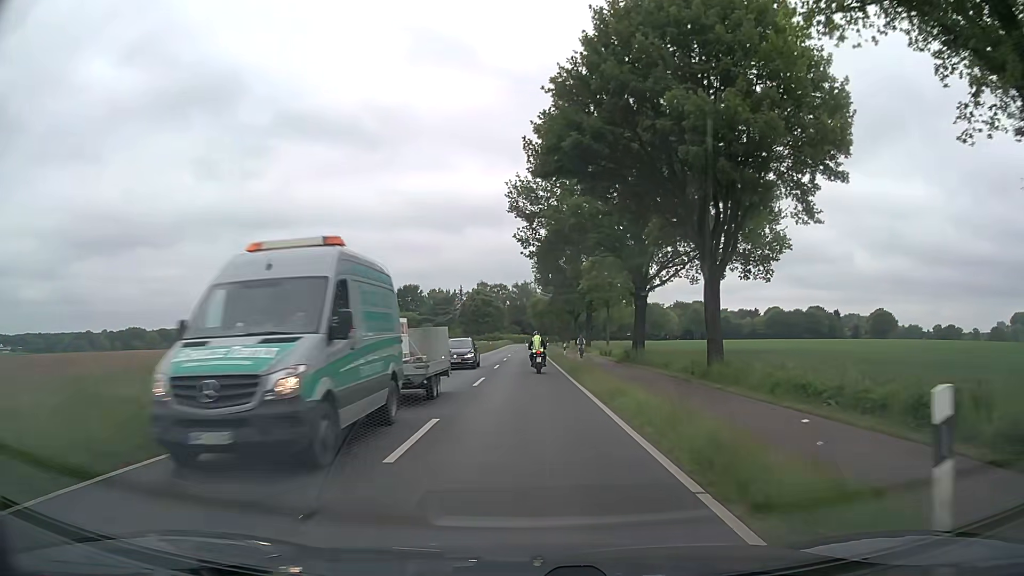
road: secondary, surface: asphalt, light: Day
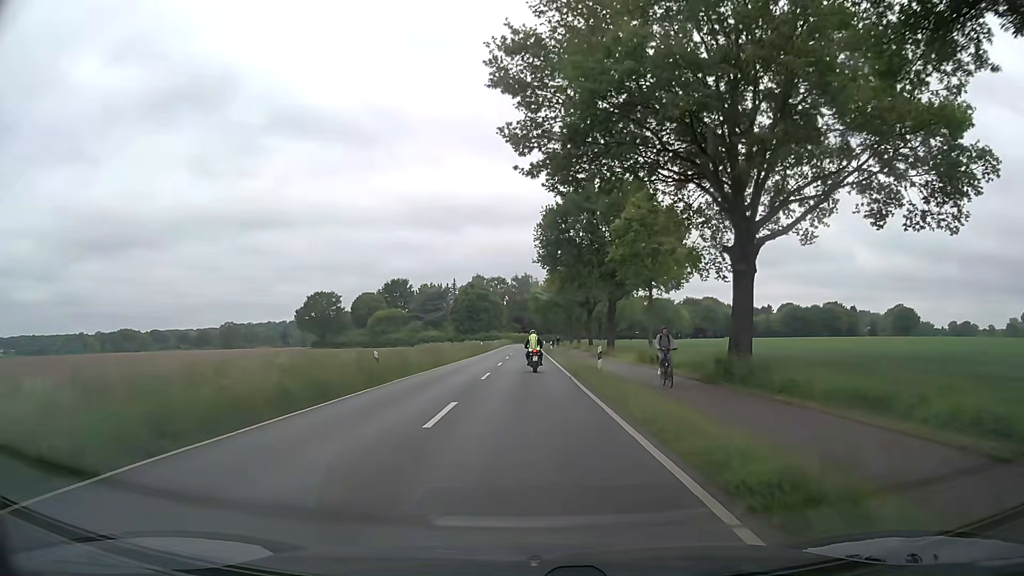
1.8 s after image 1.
(0.0, +21.6) m; 0°
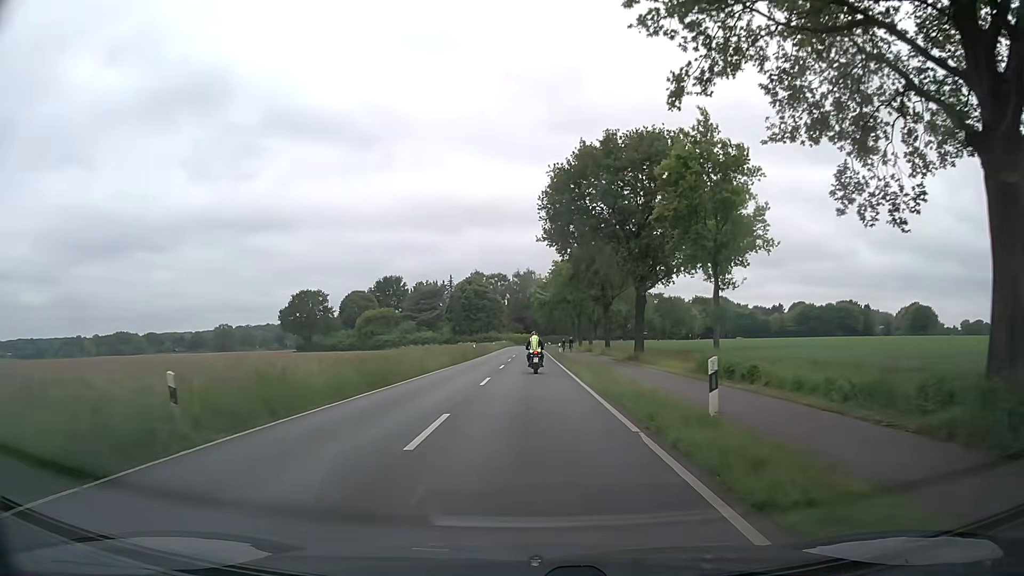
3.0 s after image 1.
(-0.1, +14.3) m; 0°
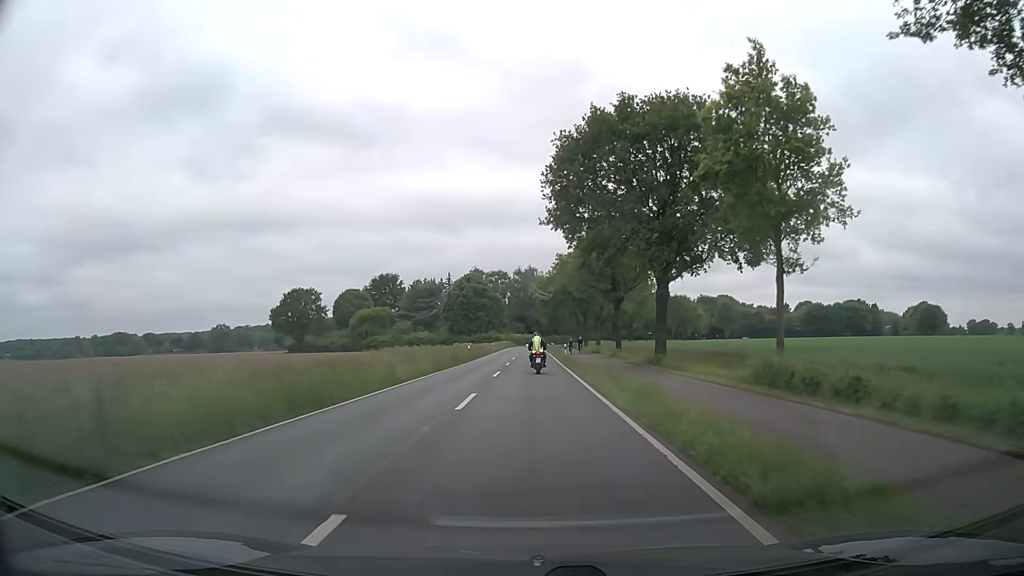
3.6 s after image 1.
(0.0, +7.1) m; 0°
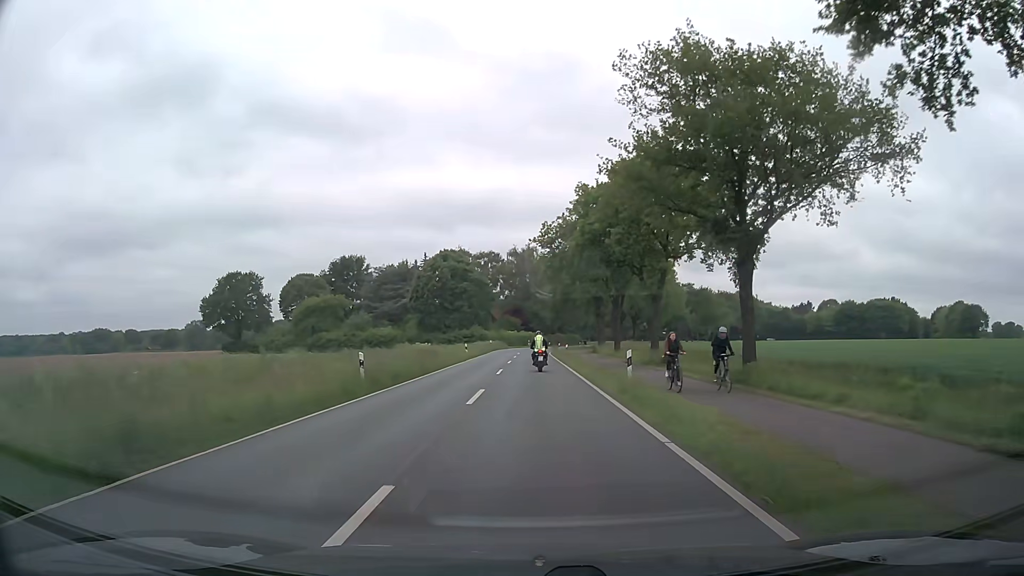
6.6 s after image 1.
(+0.1, +35.8) m; 0°
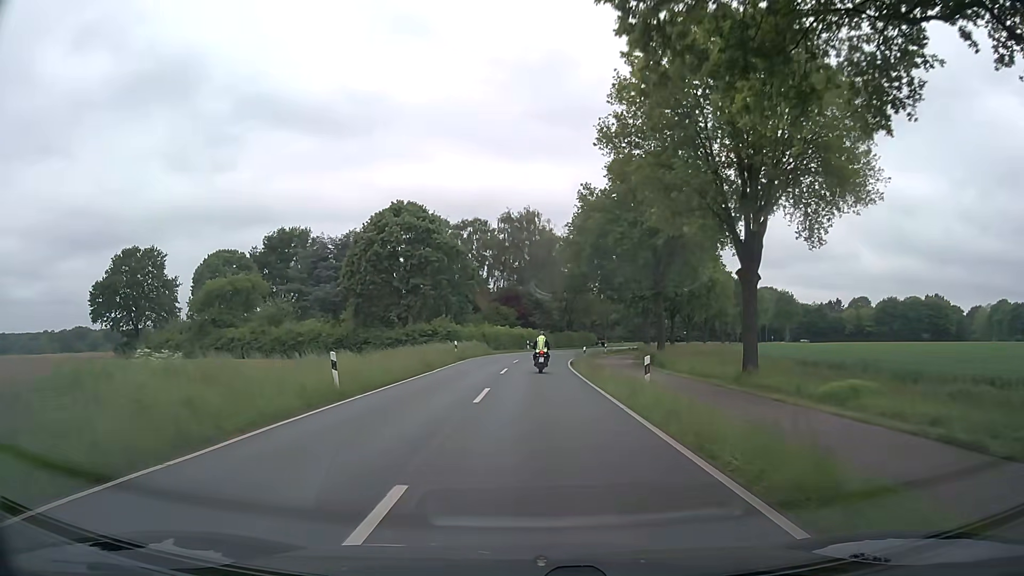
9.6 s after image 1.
(0.0, +36.6) m; 0°
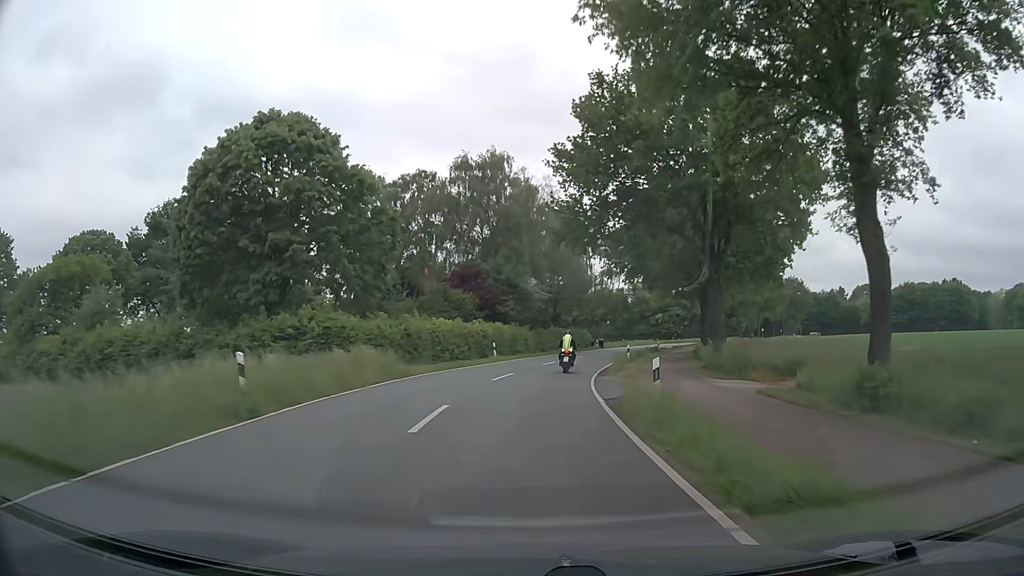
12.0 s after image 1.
(+0.4, +29.2) m; +2°
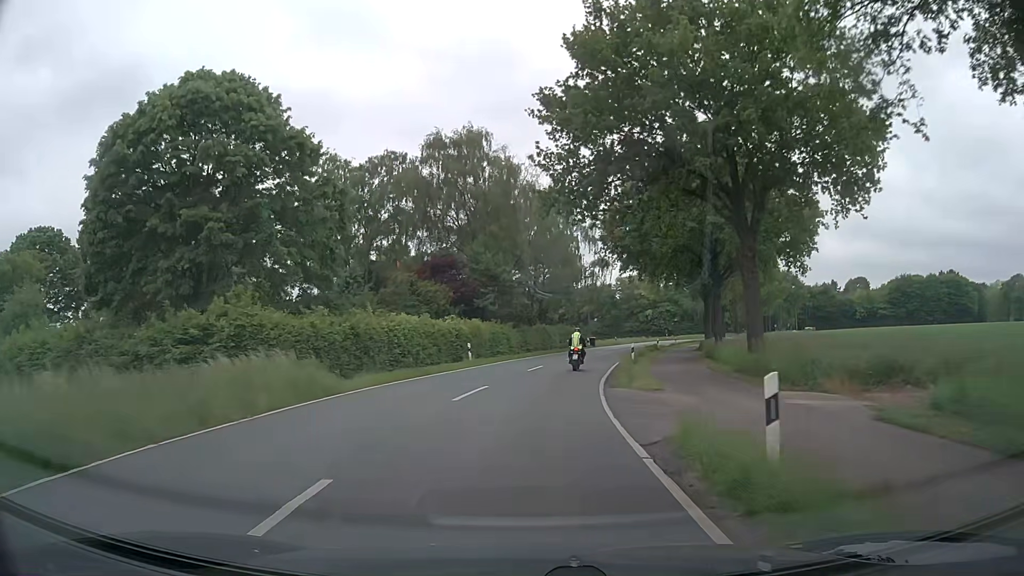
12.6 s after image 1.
(+0.1, +7.3) m; +1°
(0, +10) (+1, +20) (+2, +30) (+4, +40) (+6, +50) (+8, +59) (+10, +69) (+13, +79) (+16, +88) (+20, +97) m
